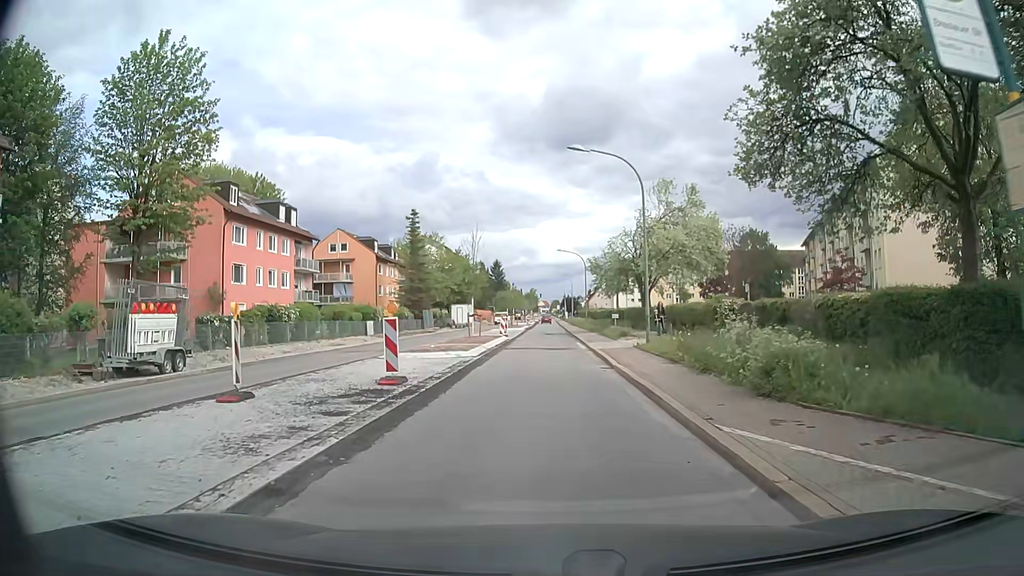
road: secondary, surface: asphalt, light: Day
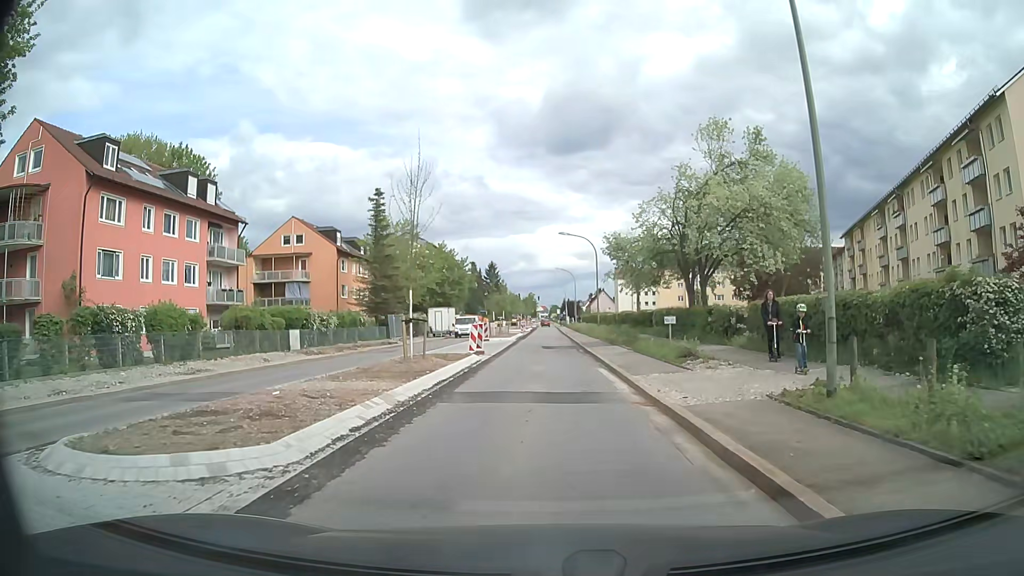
(0.0, +16.2) m; -1°
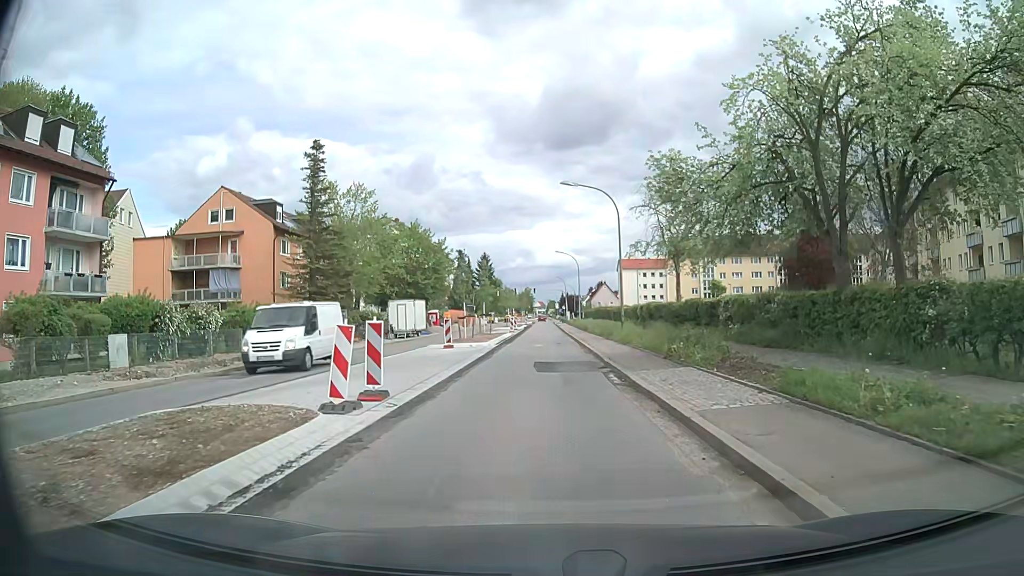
(+0.2, +16.8) m; +1°
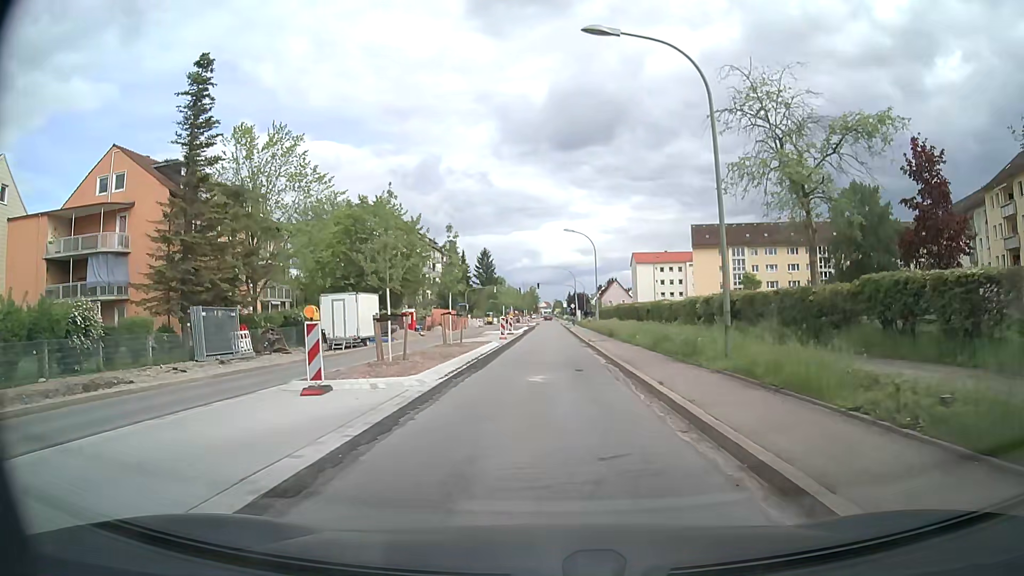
(-0.1, +17.7) m; 0°
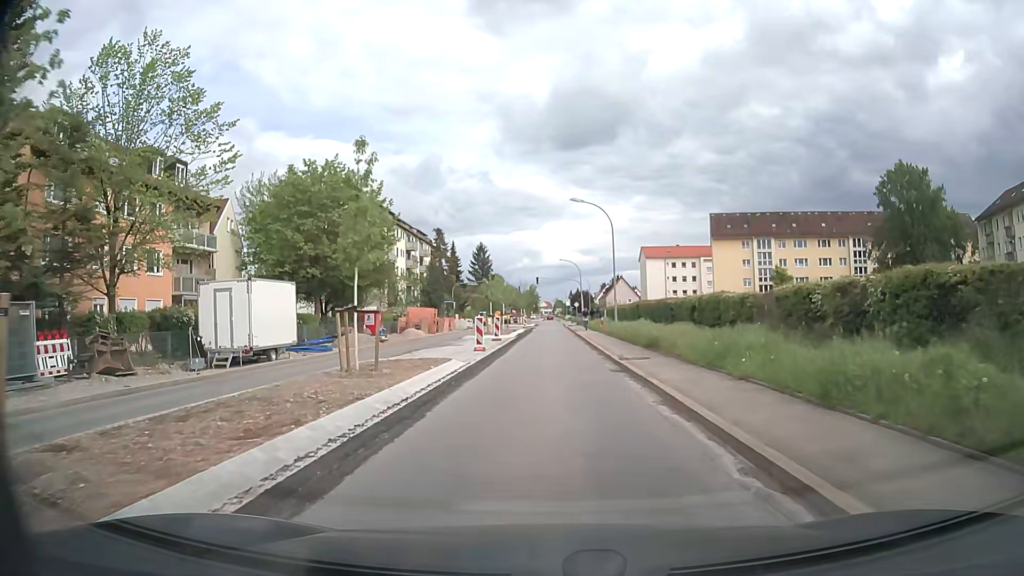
(-0.2, +13.7) m; -1°
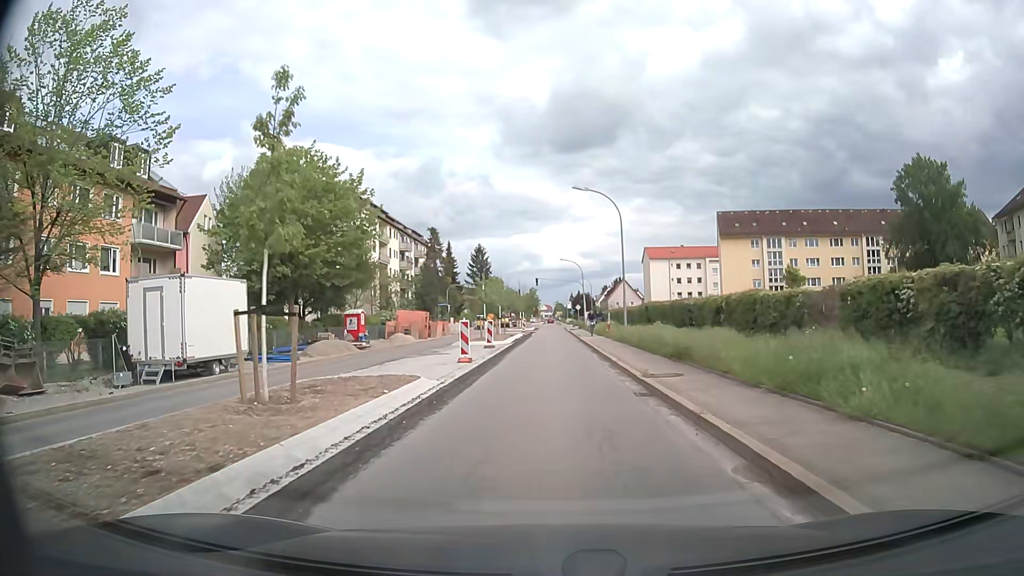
(0.0, +4.7) m; 0°
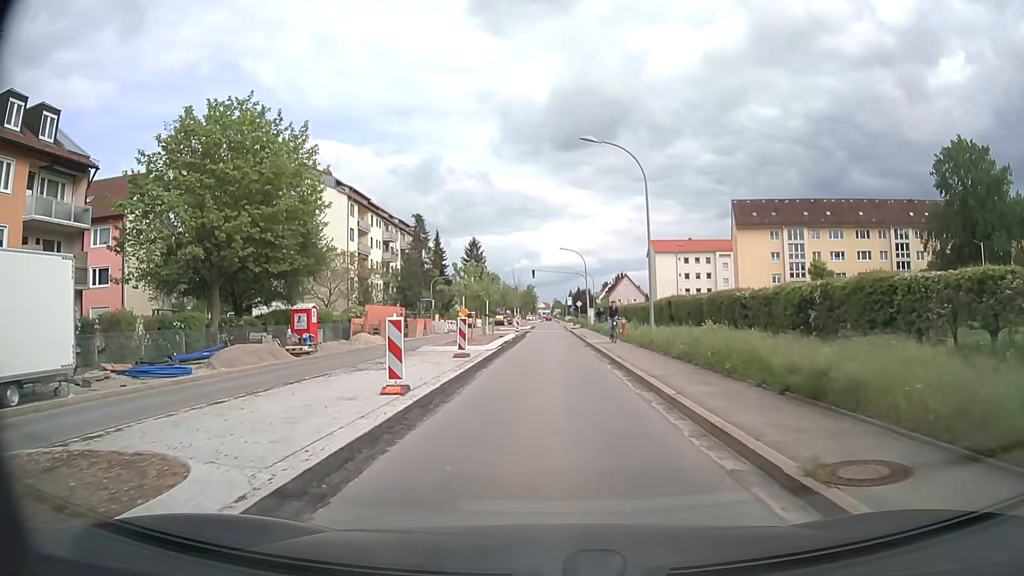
(0.0, +9.3) m; 0°
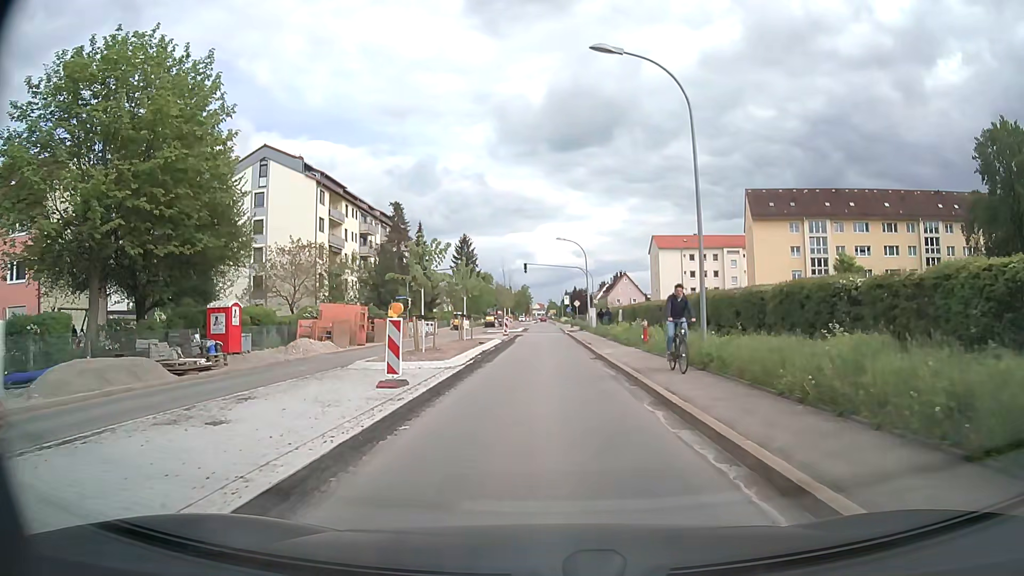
(+0.1, +9.1) m; +1°
(0, +10) (0, +20) (0, +30) (0, +40) (-1, +50) (-1, +60) (-1, +70) (-1, +80) (0, +90) (+6, +97) m
